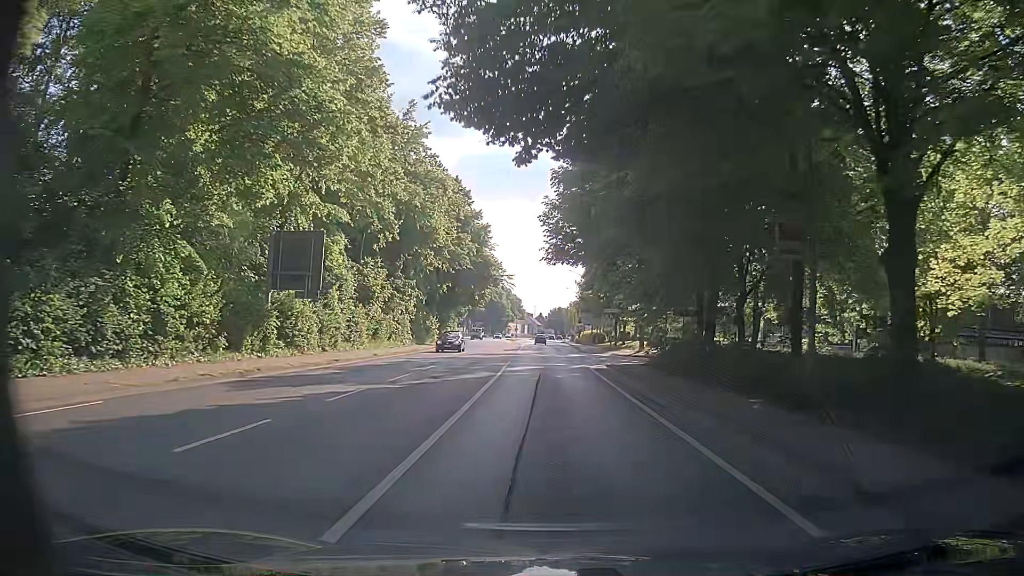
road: primary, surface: asphalt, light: Day
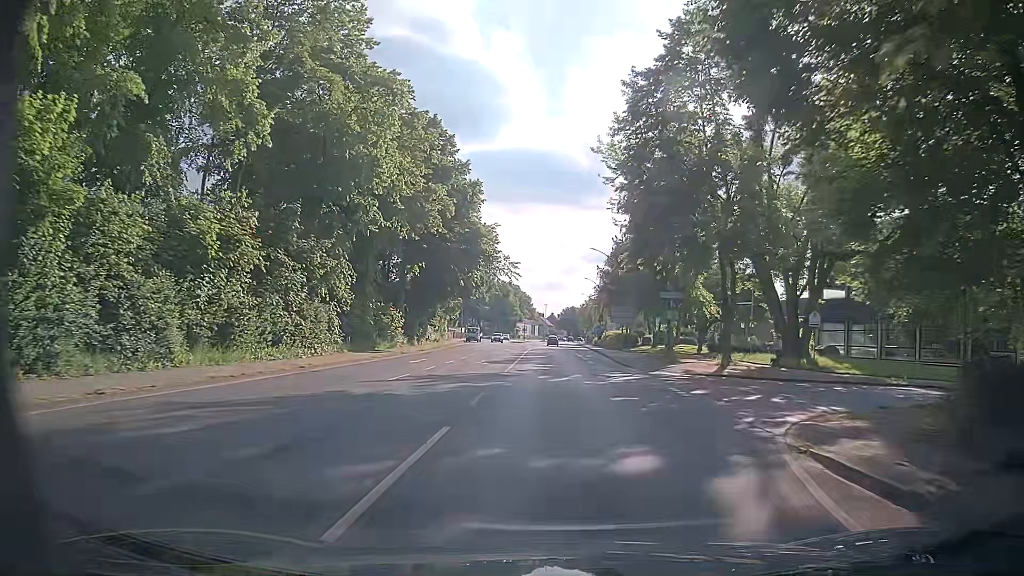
(-0.3, +23.7) m; -1°
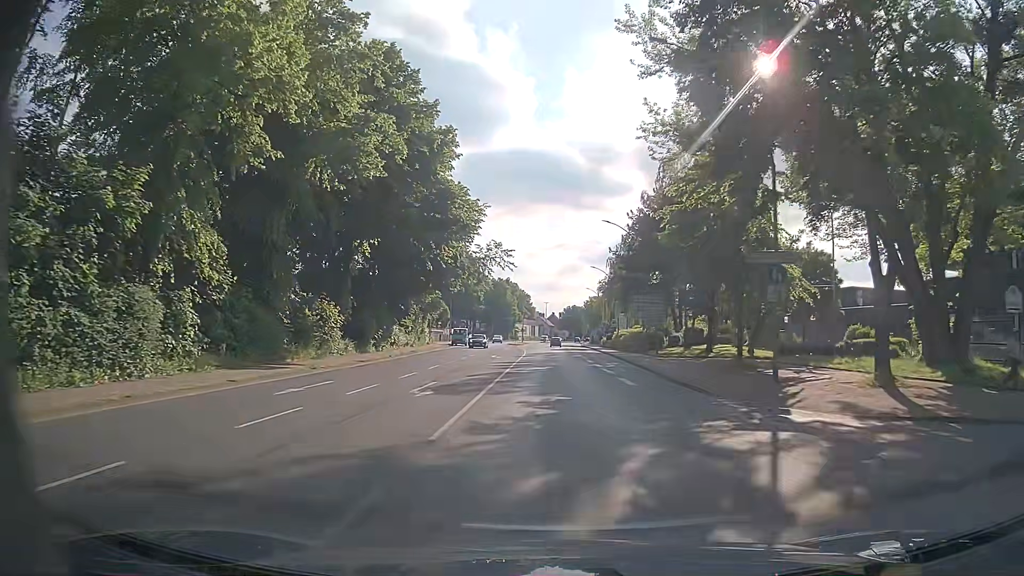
(+0.3, +15.8) m; 0°
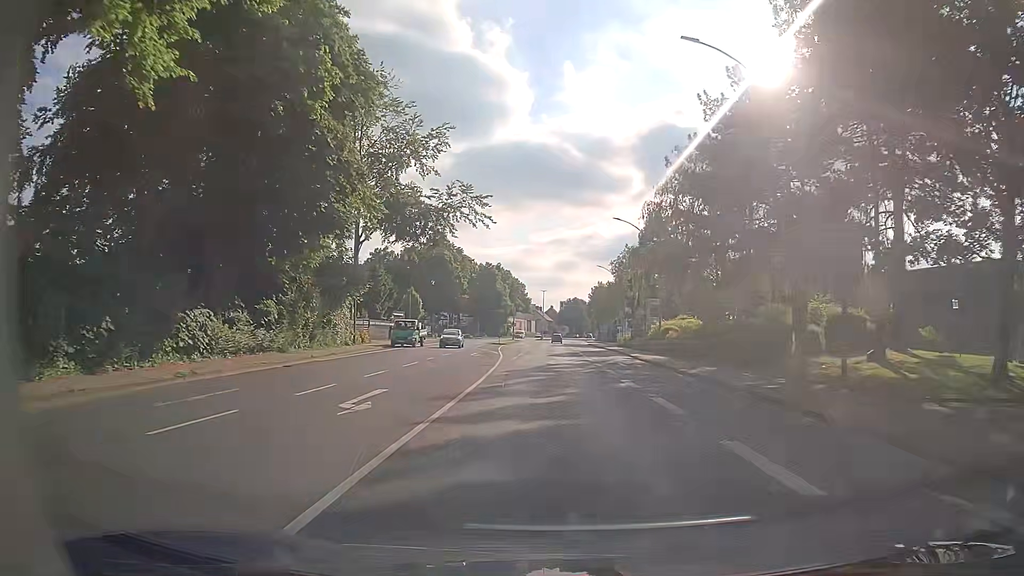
(+0.2, +31.6) m; 0°
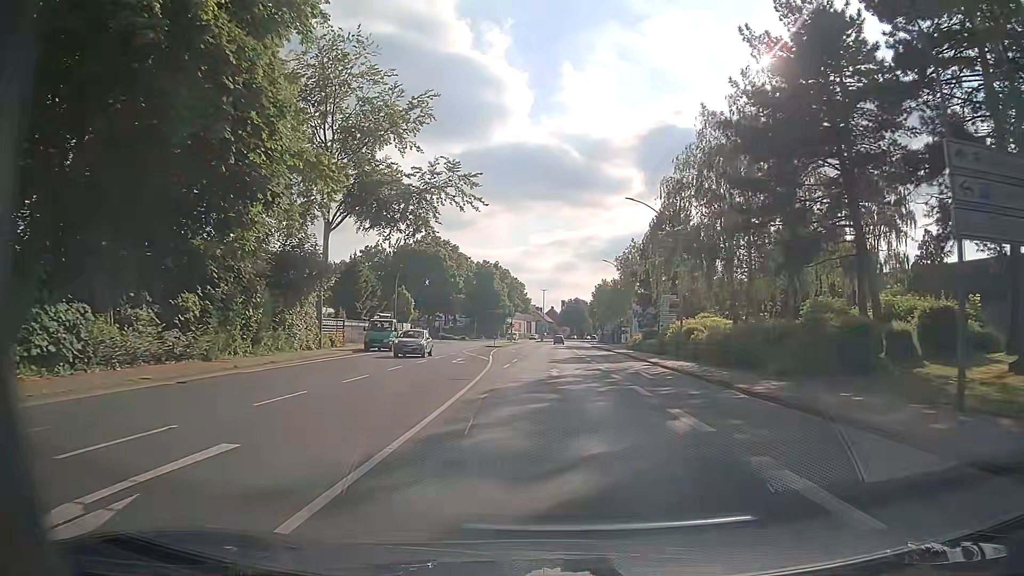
(0.0, +7.9) m; 0°
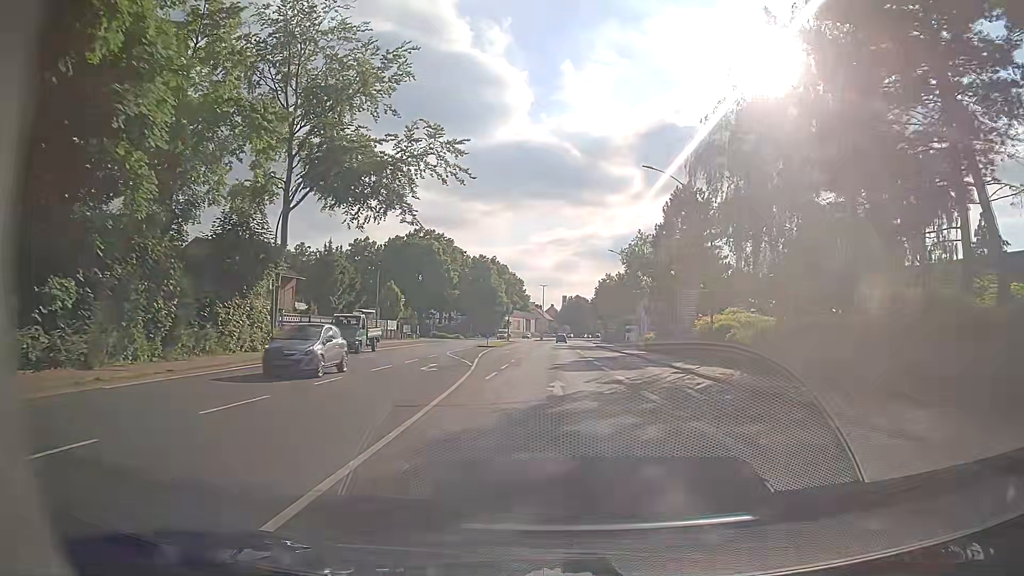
(0.0, +7.9) m; 0°
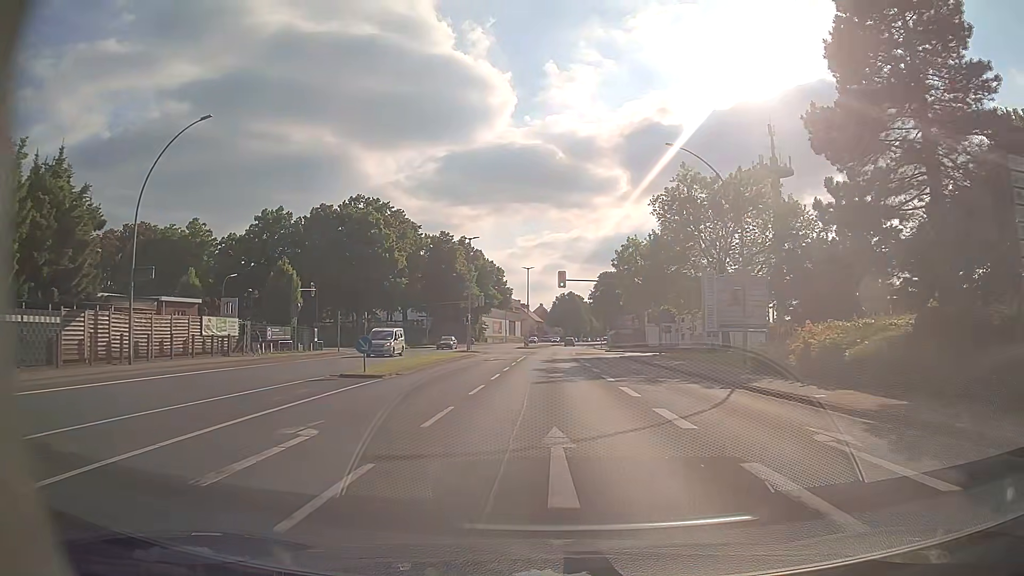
(+0.2, +39.7) m; +1°
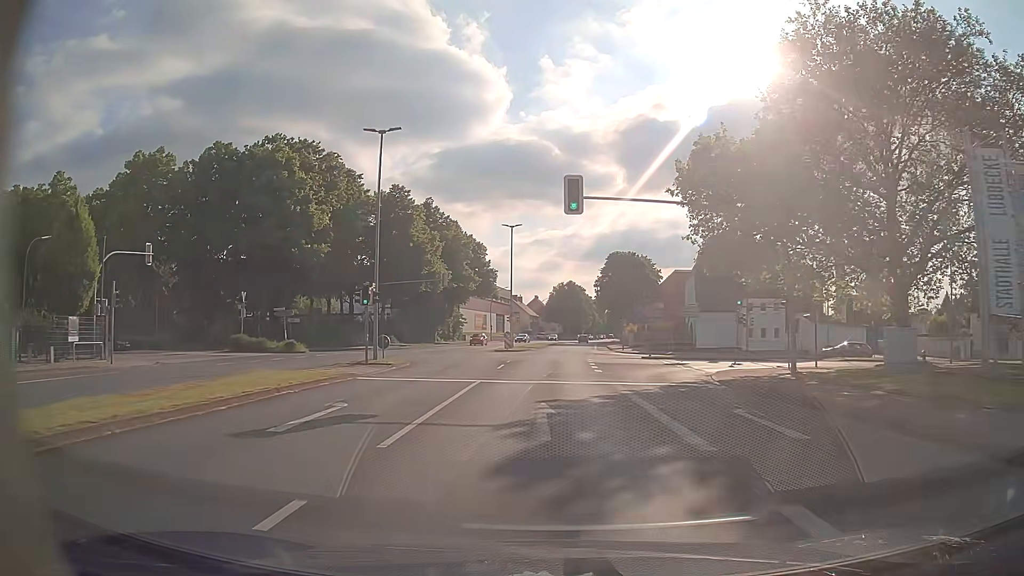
(0.0, +31.9) m; 0°
(0, +10) (0, +20) (0, +30) (+1, +40) (+1, +50) (+2, +60) (+2, +70) (+3, +80) (+4, +90) (+5, +100) m
